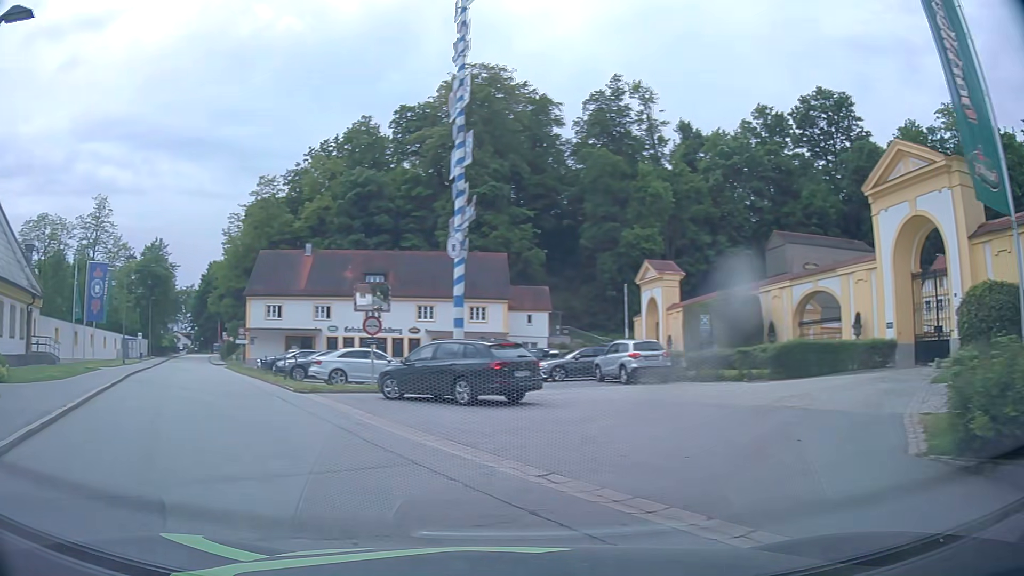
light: Day
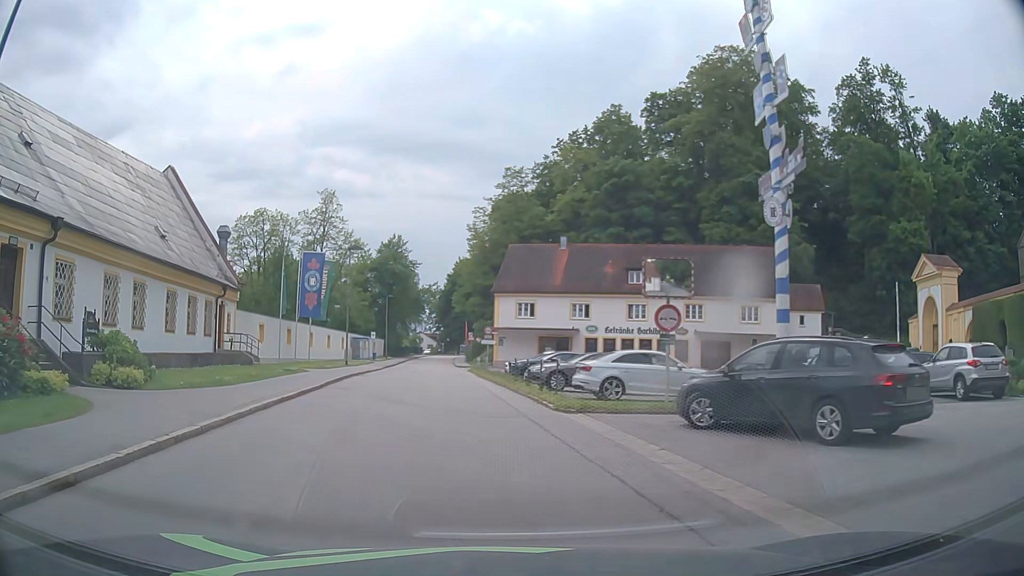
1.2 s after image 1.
(-1.5, +6.1) m; -23°
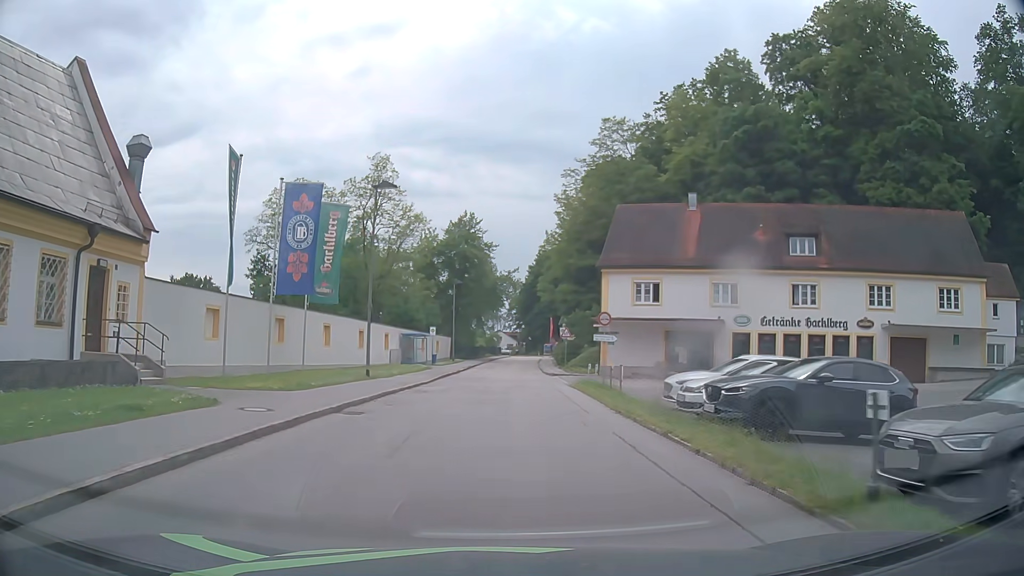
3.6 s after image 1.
(-1.7, +19.0) m; -6°
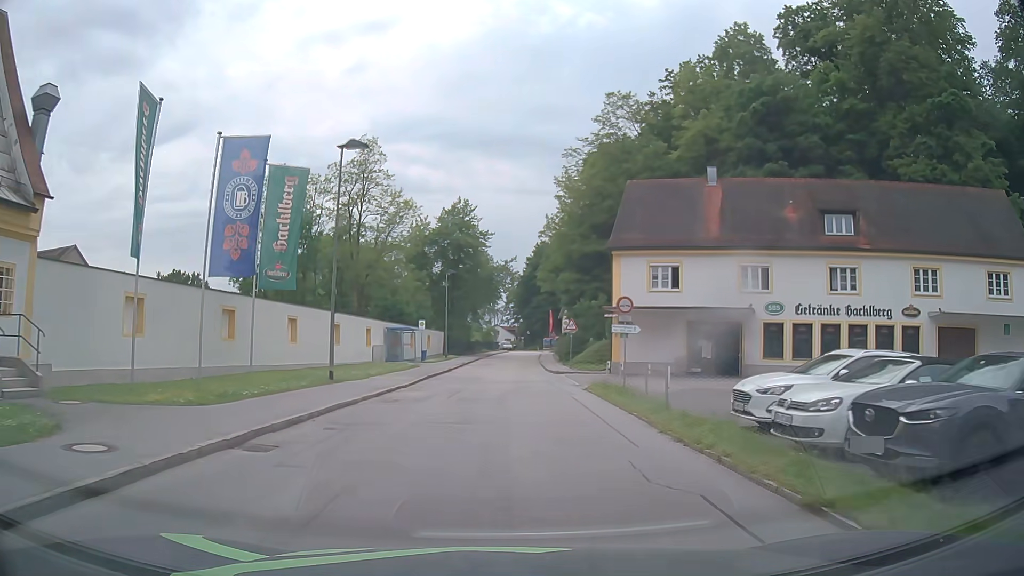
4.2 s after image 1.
(0.0, +5.6) m; 0°
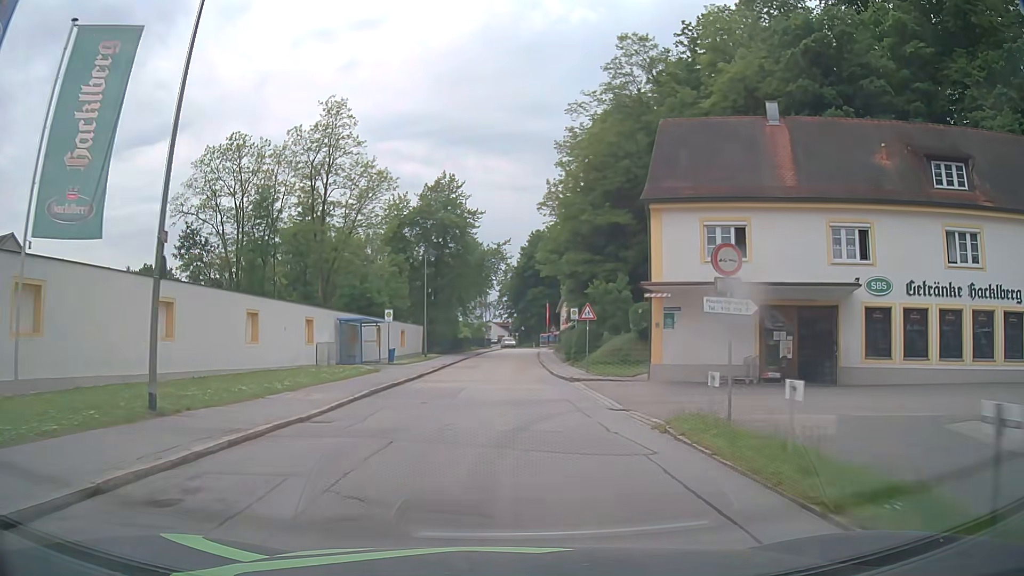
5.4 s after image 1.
(0.0, +11.6) m; 0°
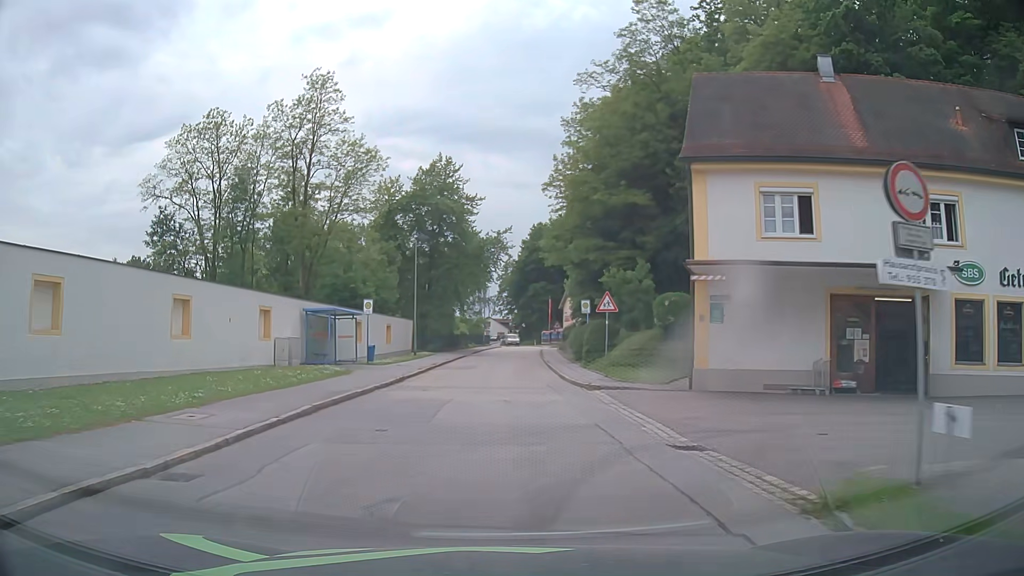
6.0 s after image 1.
(0.0, +5.9) m; 0°
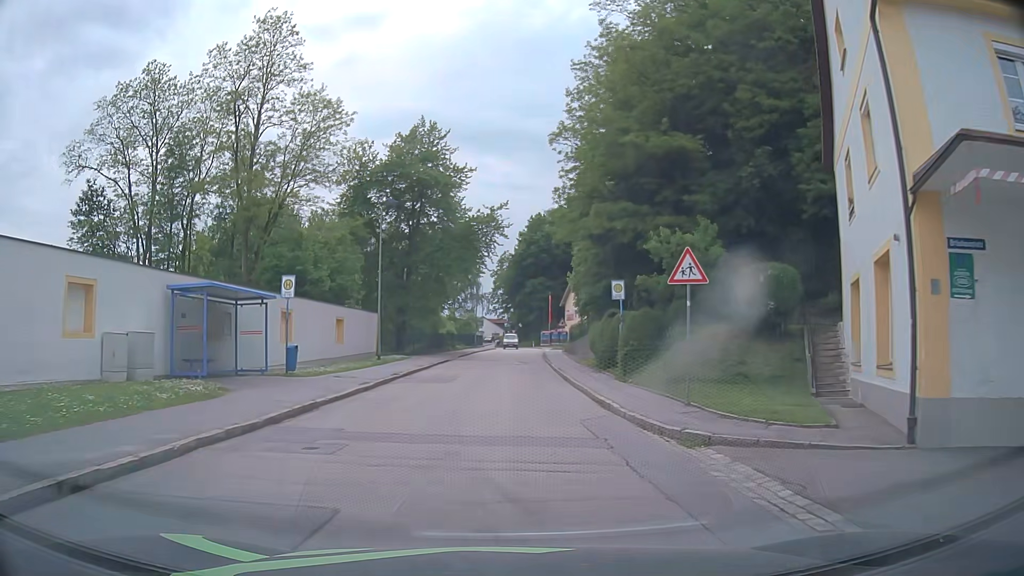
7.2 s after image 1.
(+0.1, +11.7) m; +1°
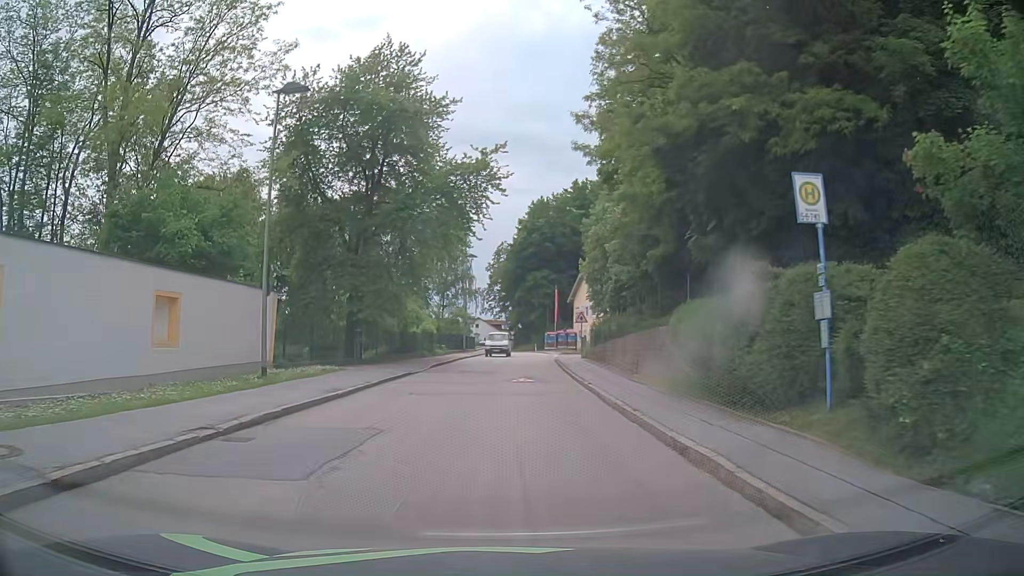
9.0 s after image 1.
(-0.1, +16.2) m; 0°
(0, +10) (0, +20) (0, +30) (+1, +40) (+1, +50) (+2, +60) (+2, +70) (+2, +80) (+1, +90) (-1, +100) m
